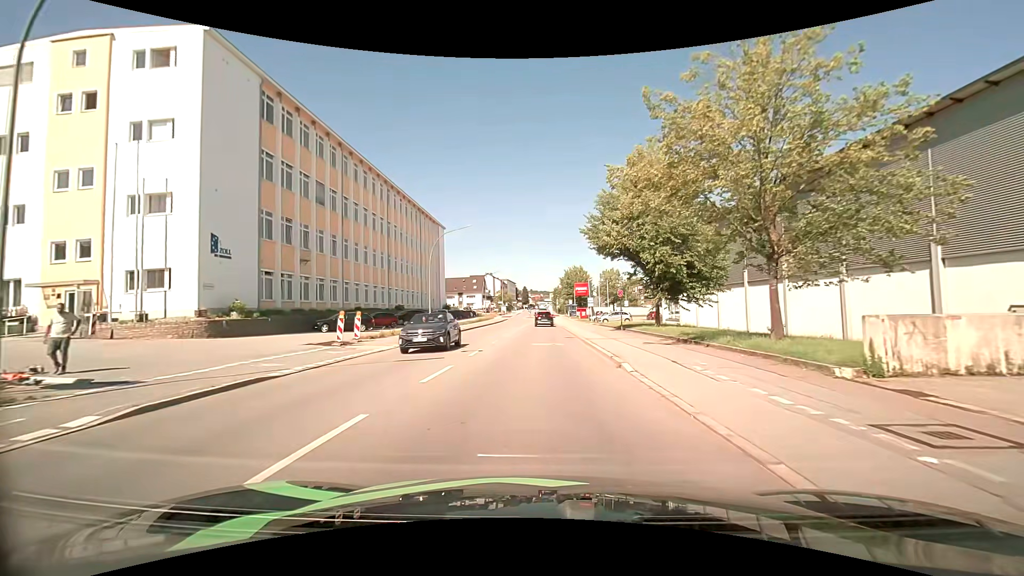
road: tertiary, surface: asphalt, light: Day
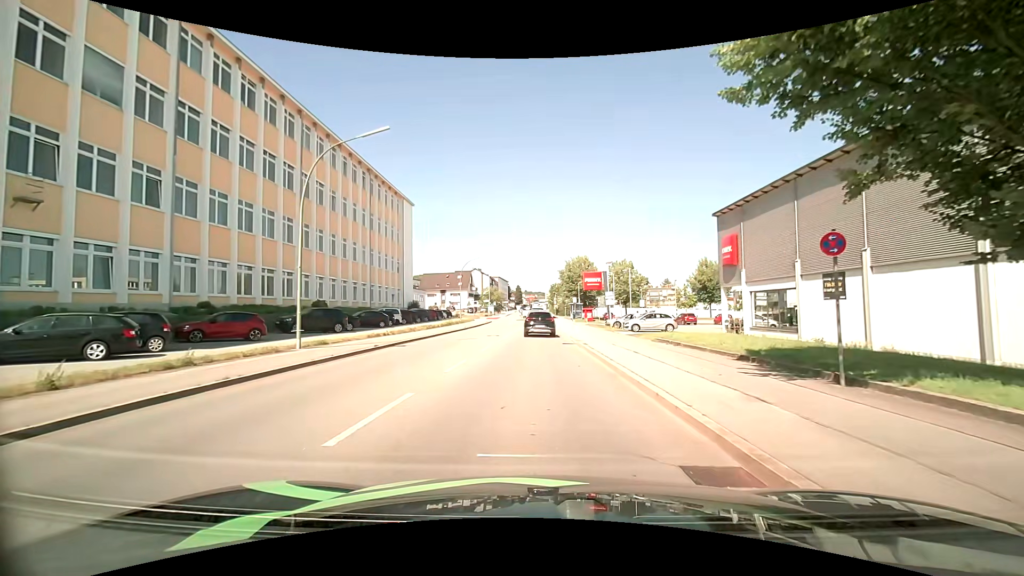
(0.0, +22.5) m; 0°
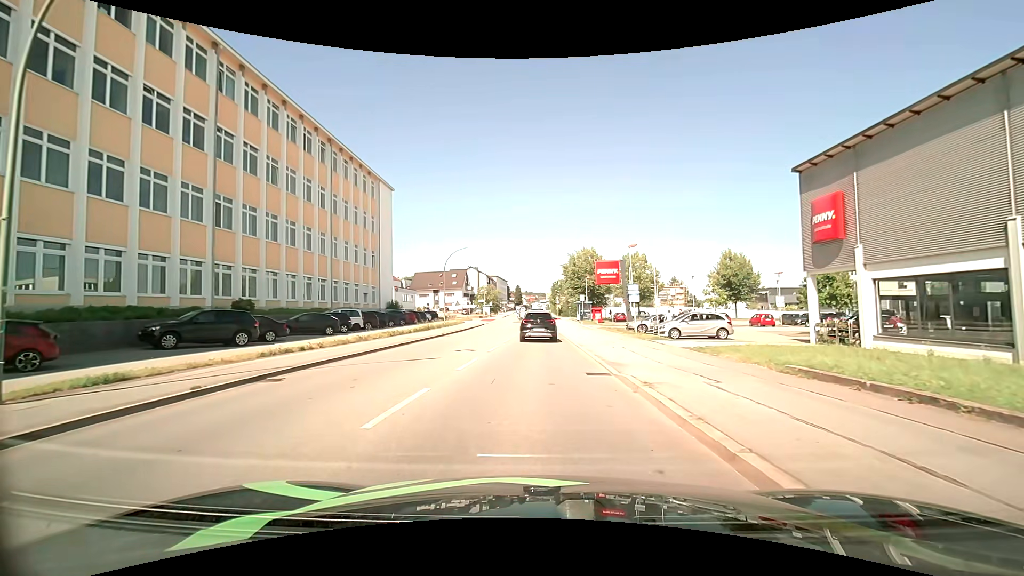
(+0.1, +11.4) m; +1°
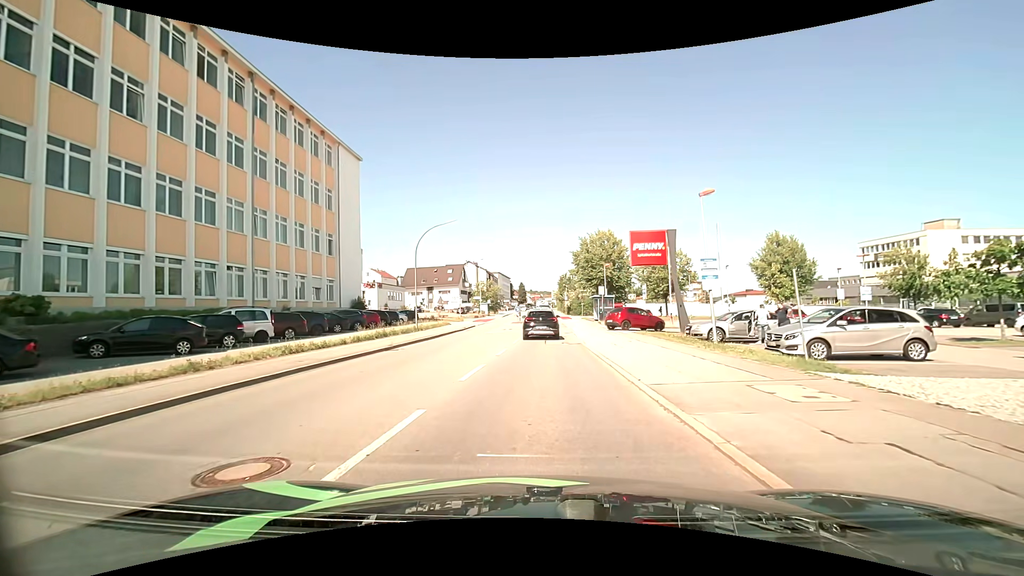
(-0.2, +14.2) m; 0°
(0, +10) (0, +20) (0, +30) (0, +40) (0, +50) (-1, +60) (-1, +70) (-1, +80) (-1, +90) (-2, +100) m
